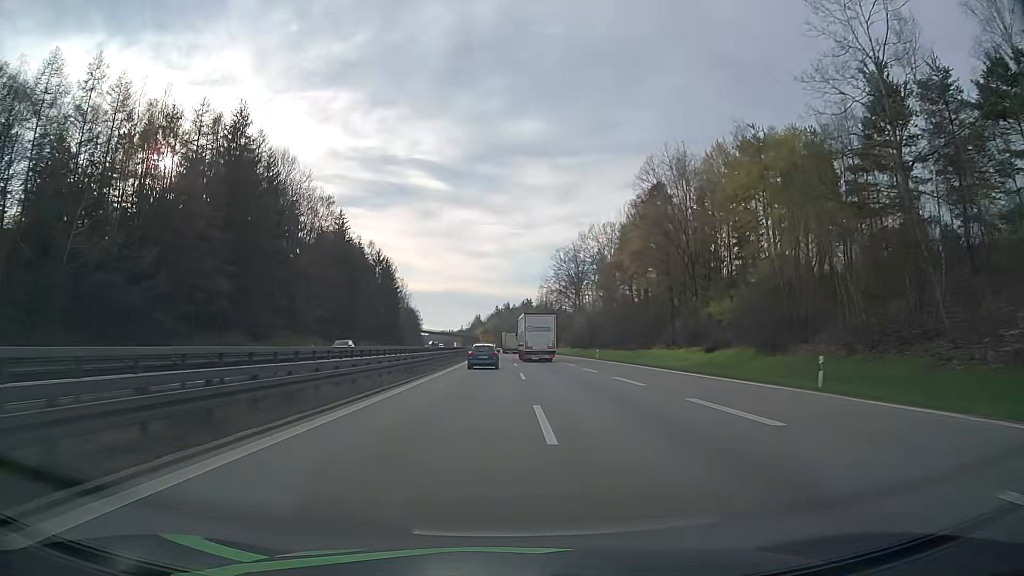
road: motorway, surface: asphalt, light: Day
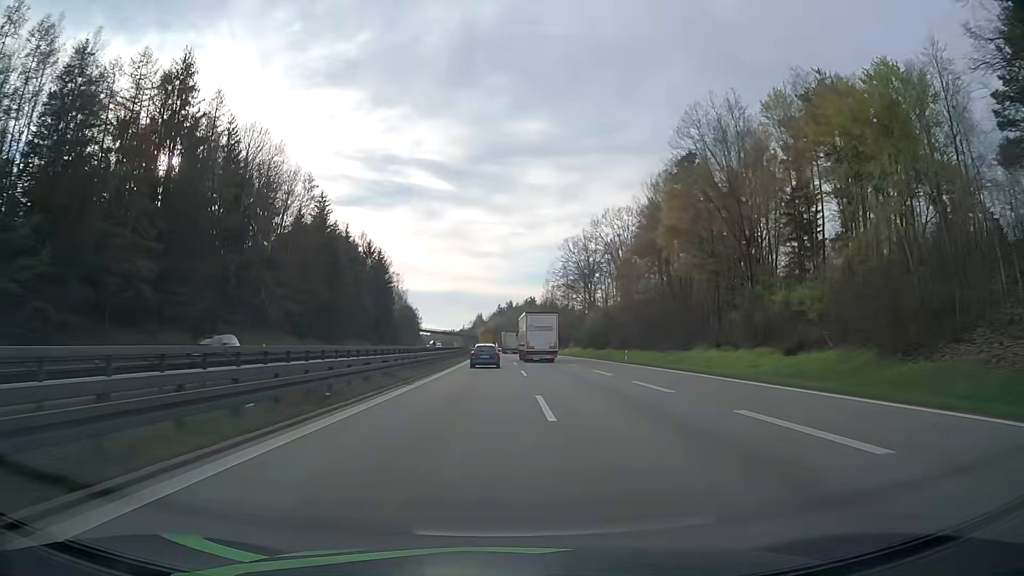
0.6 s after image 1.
(-0.1, +15.4) m; 0°
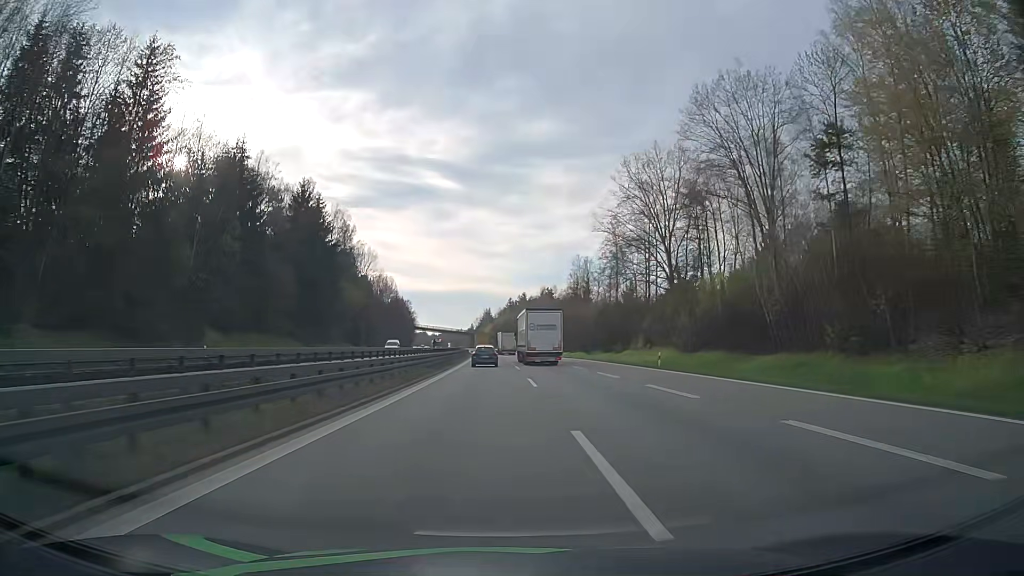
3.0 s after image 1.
(-0.3, +62.1) m; -1°
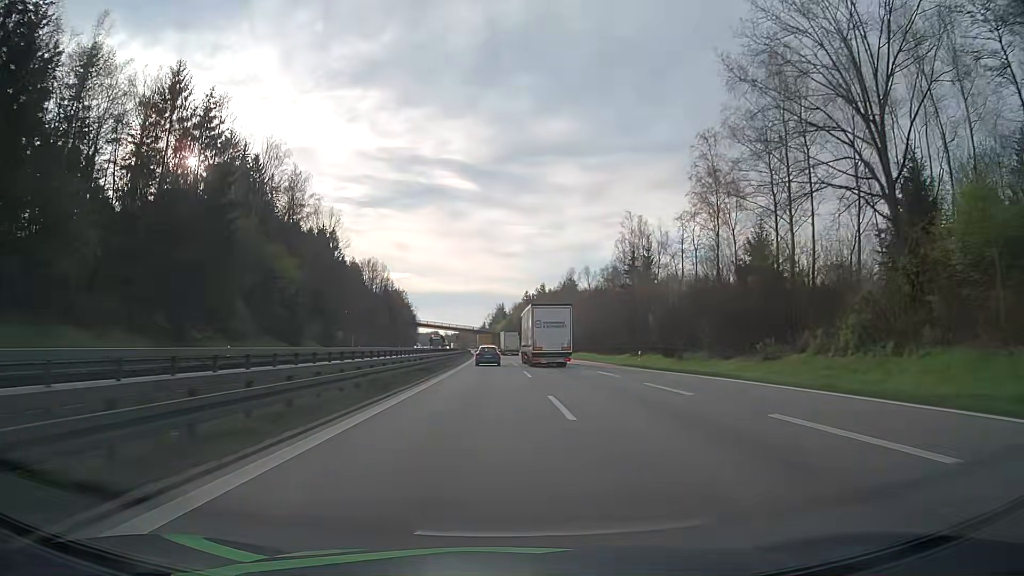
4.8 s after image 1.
(-0.4, +47.1) m; -1°
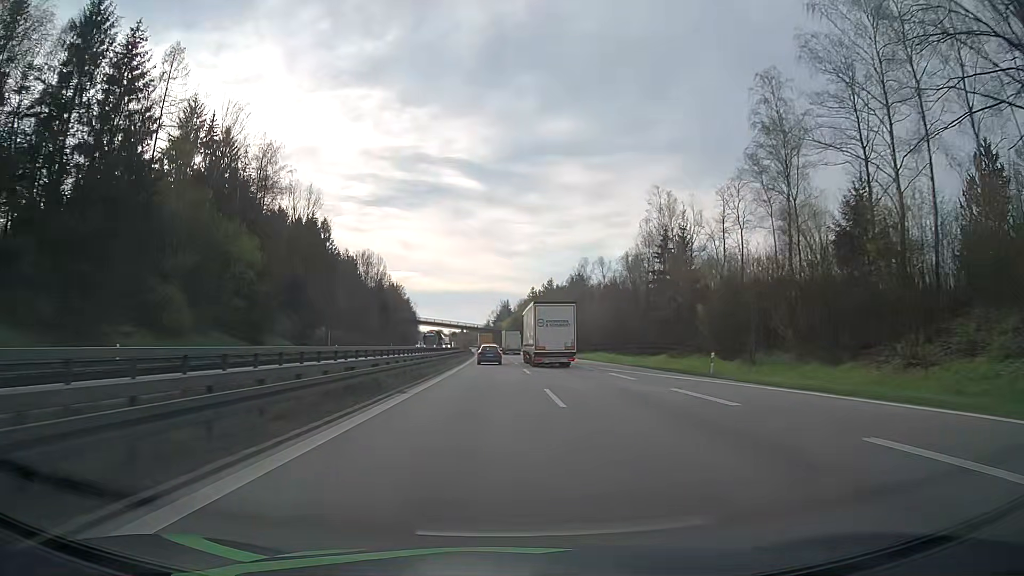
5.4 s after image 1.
(-0.1, +15.7) m; -1°
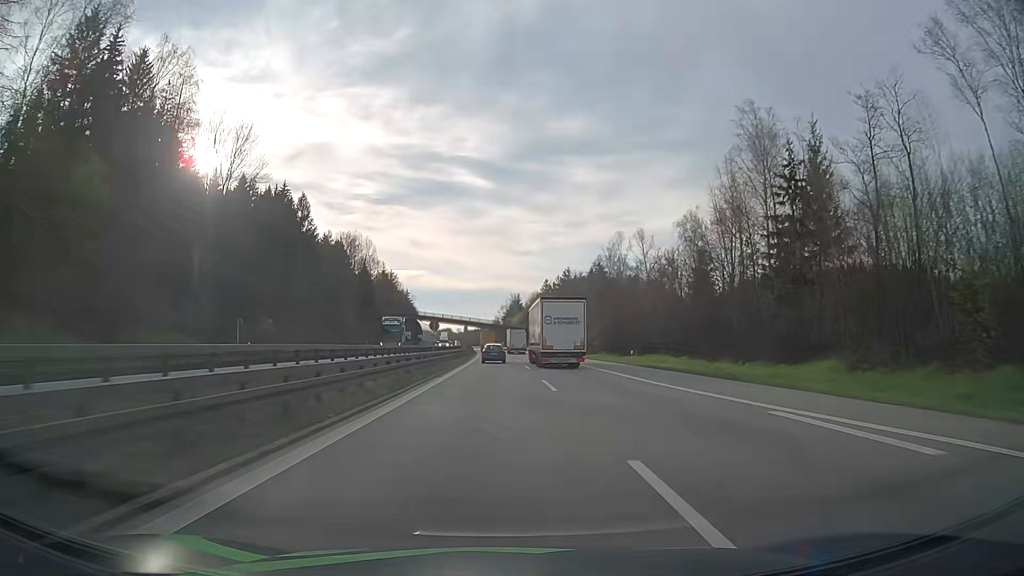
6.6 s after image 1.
(-0.2, +31.4) m; 0°
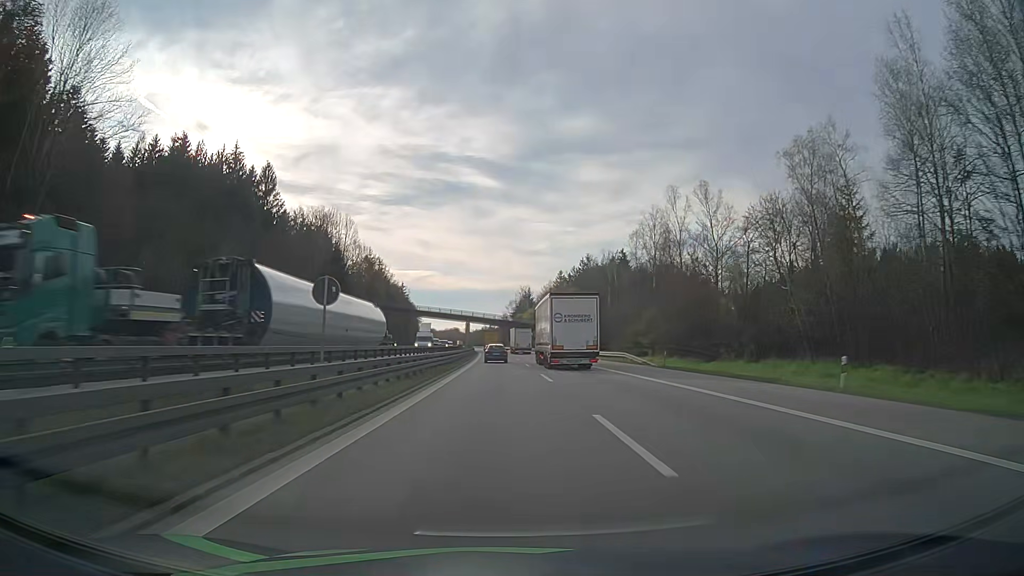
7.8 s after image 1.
(-0.4, +31.3) m; -1°
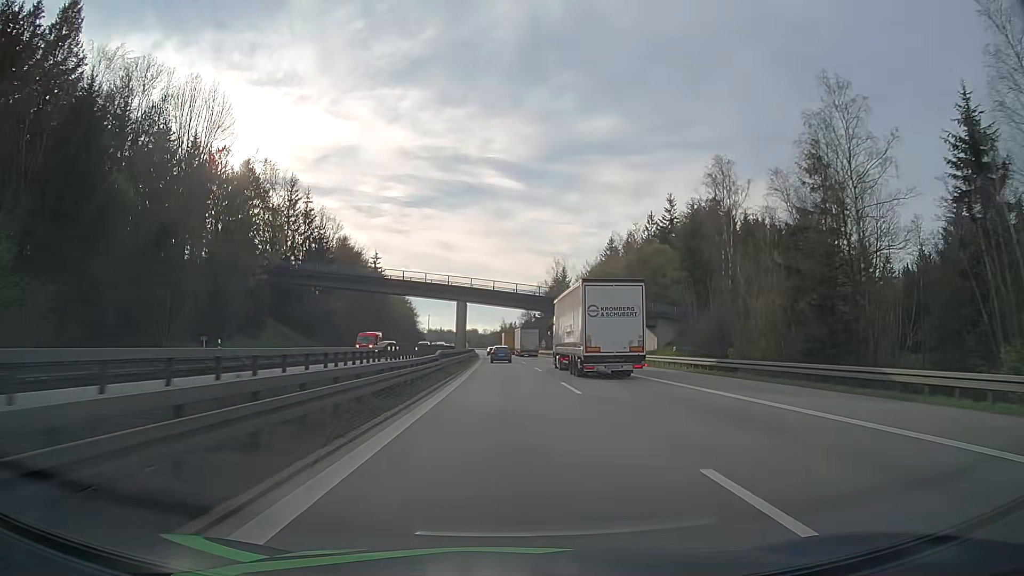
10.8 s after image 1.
(-1.3, +78.7) m; -2°
(0, +10) (0, +20) (0, +30) (0, +40) (0, +50) (0, +60) (-1, +70) (-1, +80) (-1, +90) (-1, +100) m
